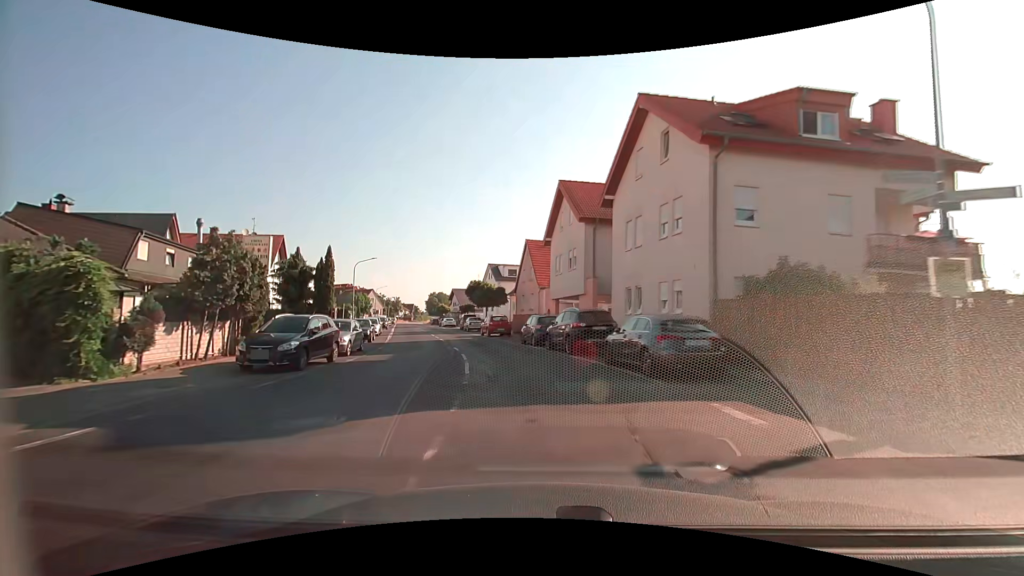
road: secondary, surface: asphalt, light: Day
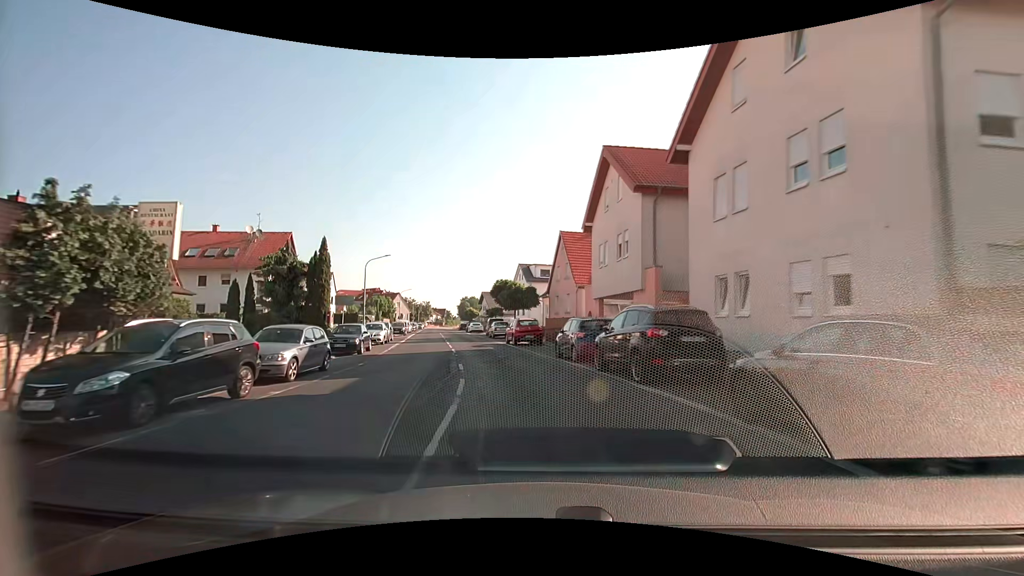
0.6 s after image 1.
(-0.2, +7.3) m; -4°
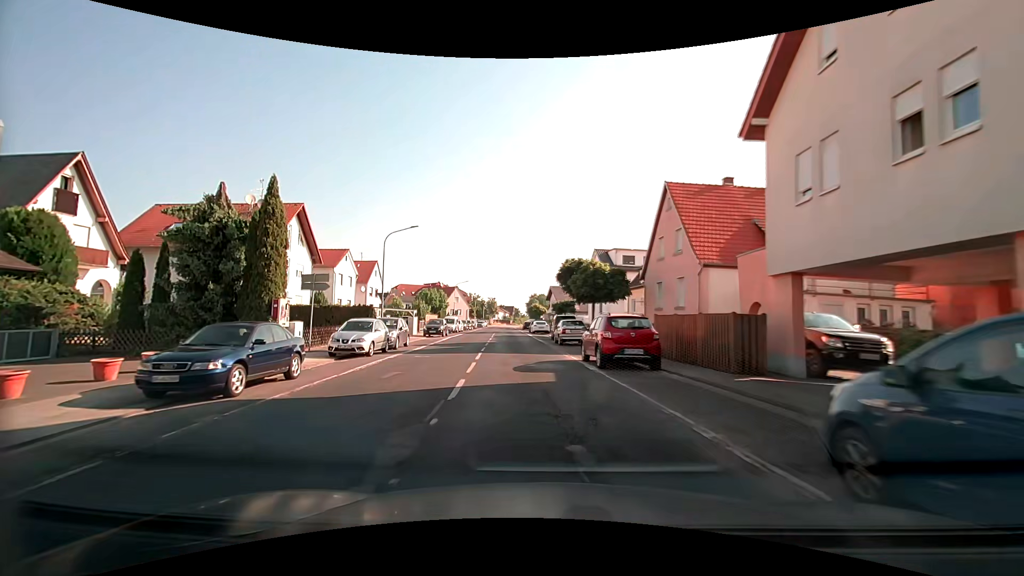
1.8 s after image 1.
(-1.0, +14.5) m; -8°
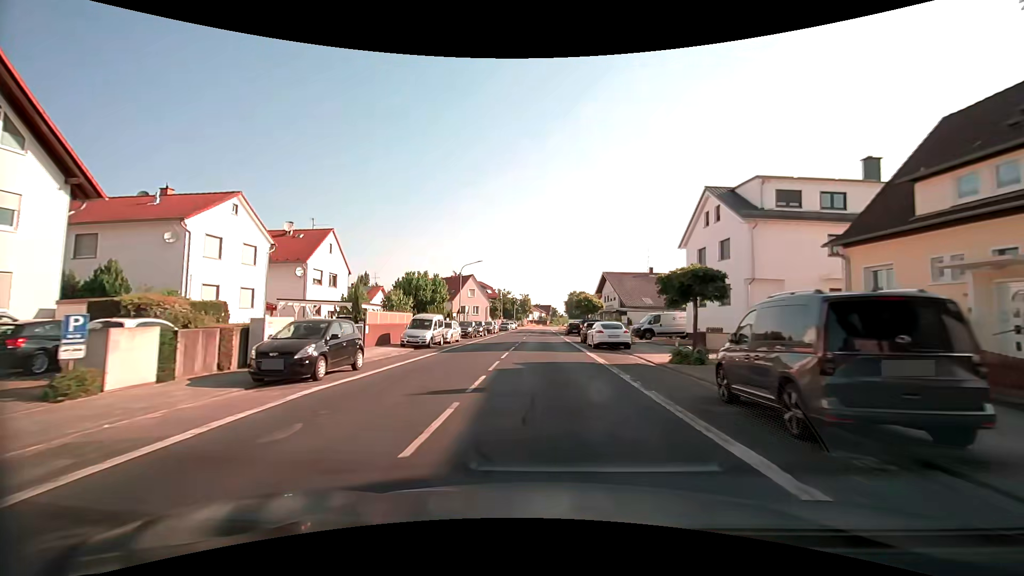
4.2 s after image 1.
(-1.5, +29.4) m; -4°
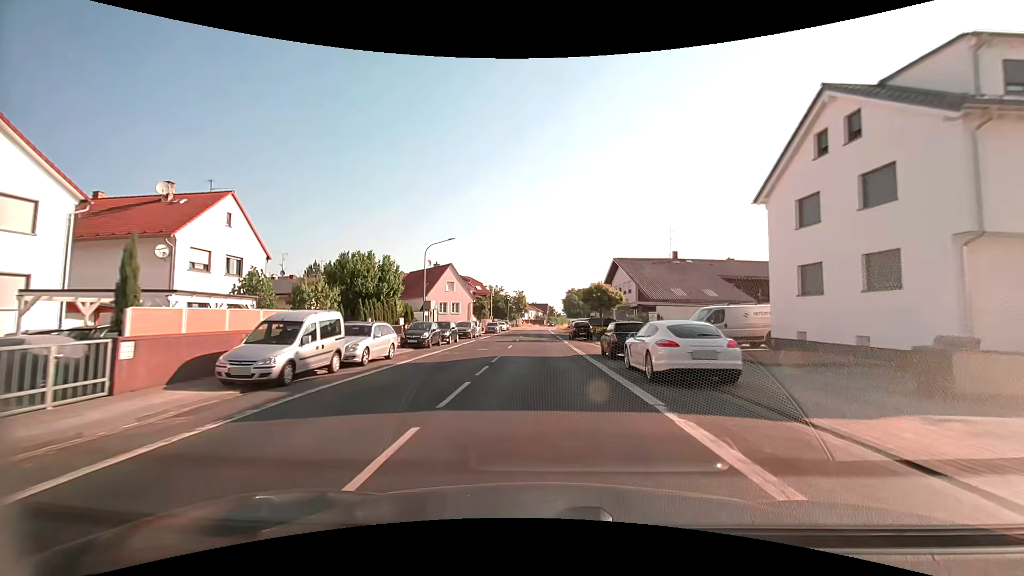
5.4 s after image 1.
(+0.2, +14.8) m; +1°
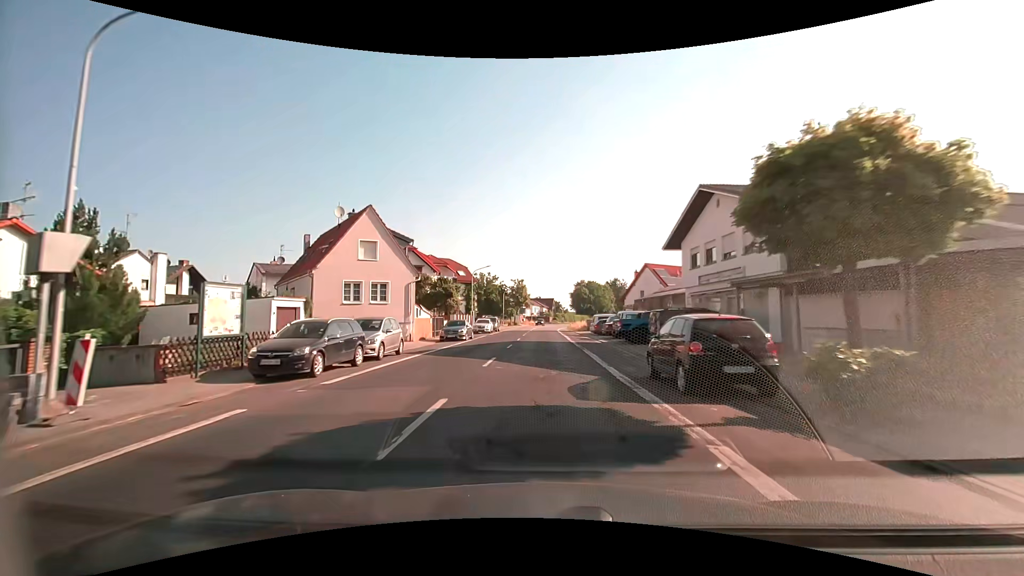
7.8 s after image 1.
(-0.2, +30.1) m; -1°
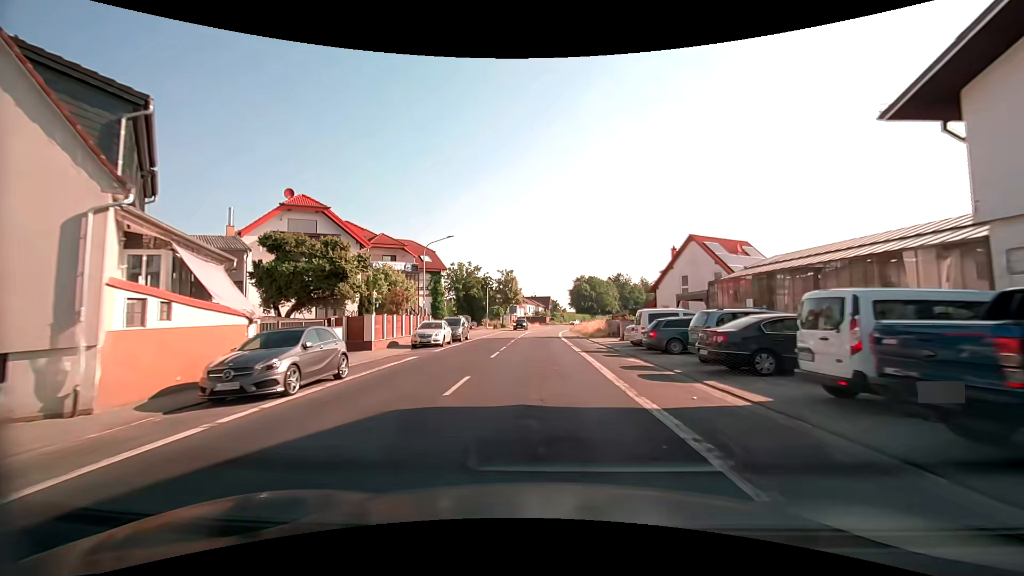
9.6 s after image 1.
(+0.1, +22.9) m; 0°
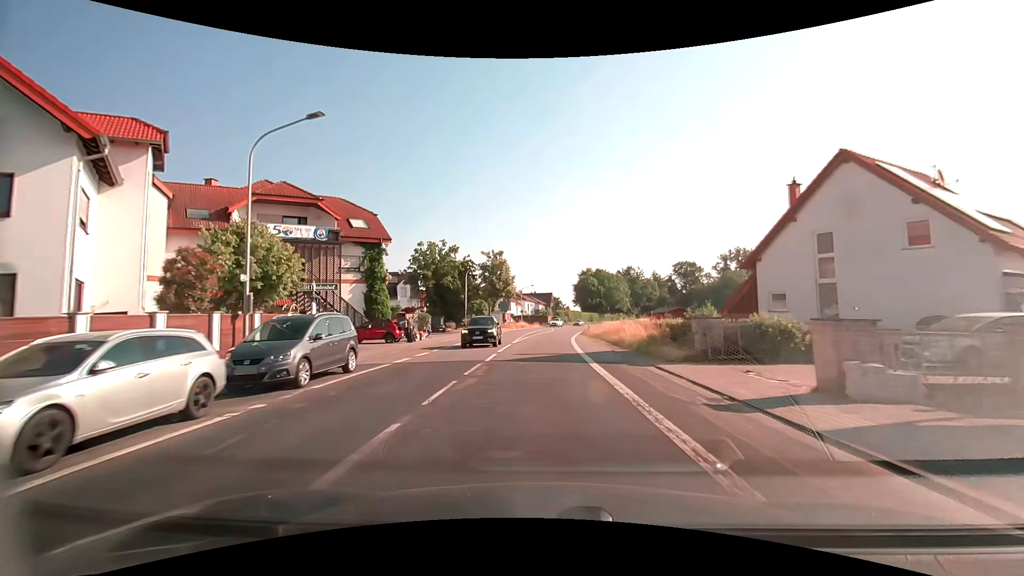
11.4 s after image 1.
(+0.1, +23.1) m; 0°
(0, +10) (0, +20) (0, +30) (+1, +40) (+1, +50) (+2, +60) (+3, +70) (+5, +80) (+7, +90) (+9, +99) m
